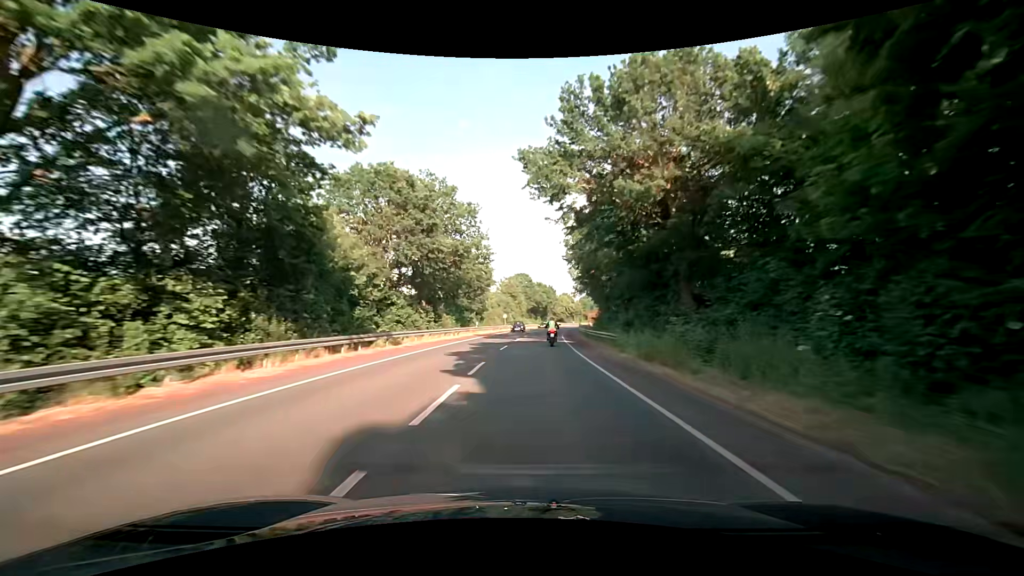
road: secondary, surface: asphalt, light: Day
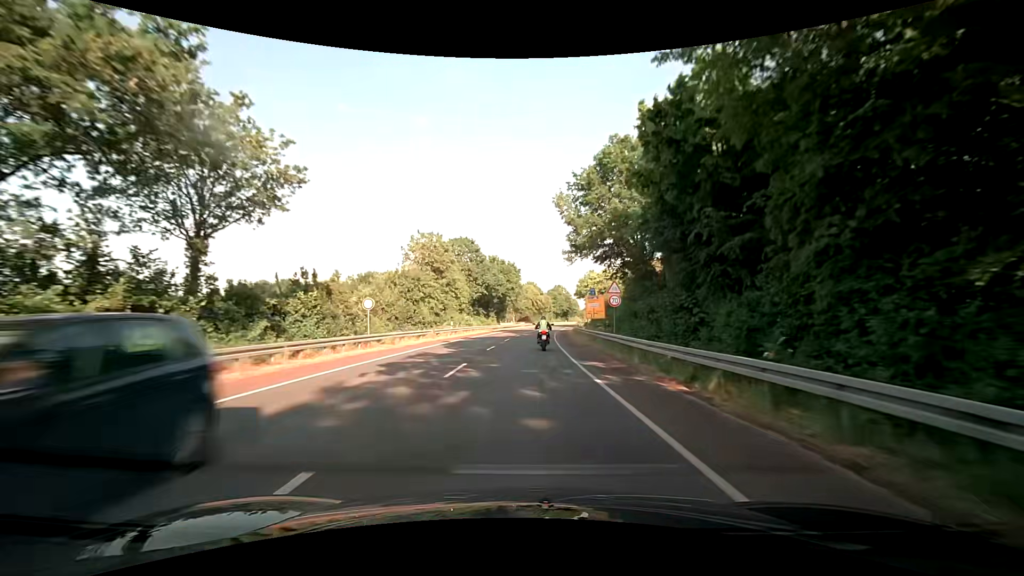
(+2.2, +57.5) m; +4°
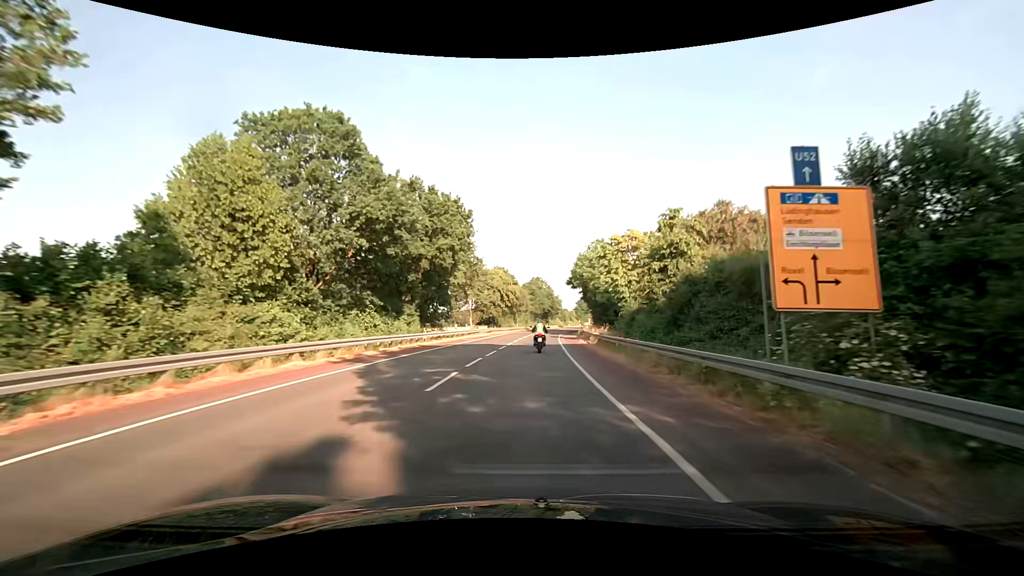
(+1.9, +48.6) m; +4°
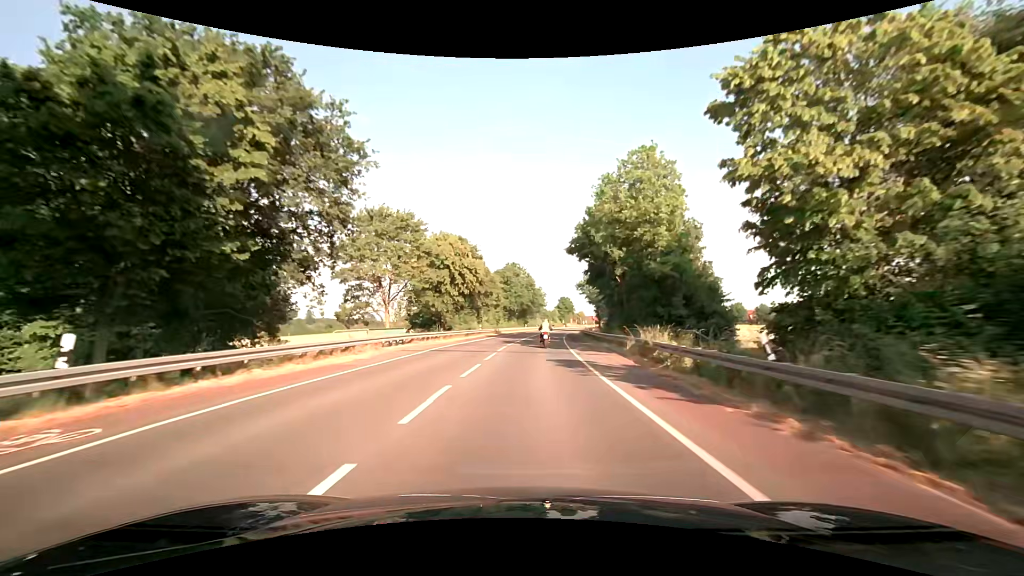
(+1.0, +38.7) m; +3°
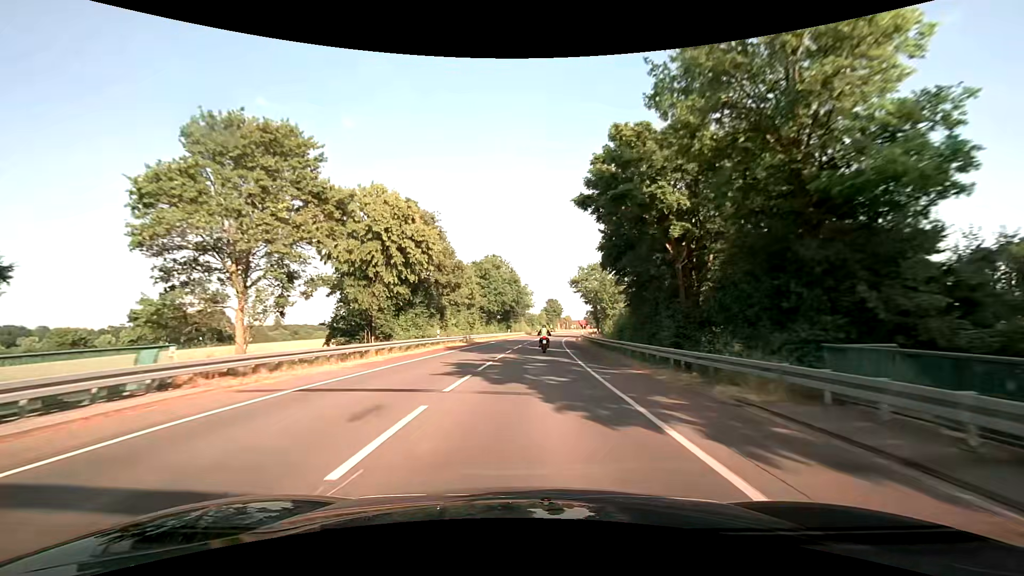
(+0.4, +20.1) m; +2°
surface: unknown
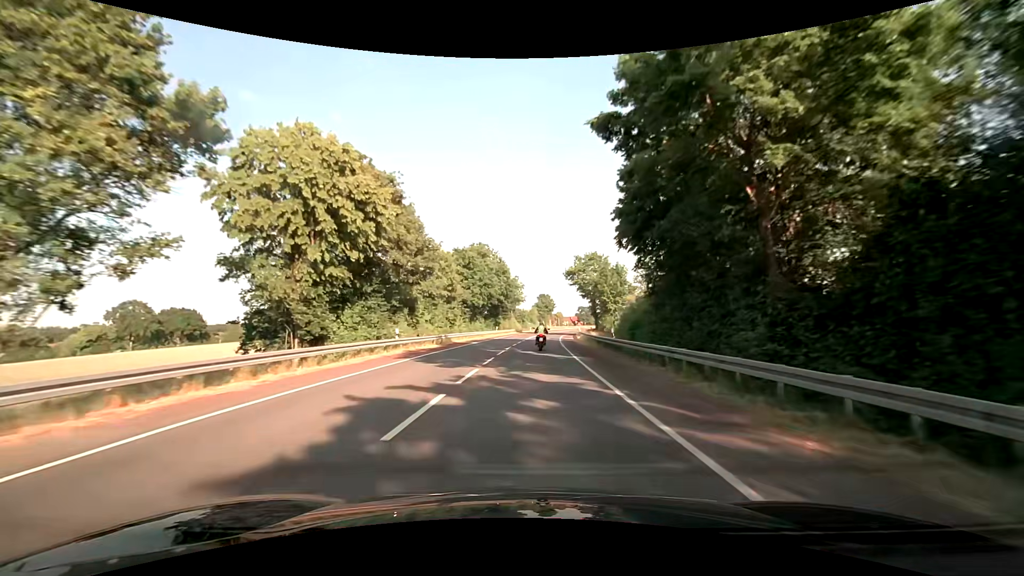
(+0.1, +10.2) m; +1°
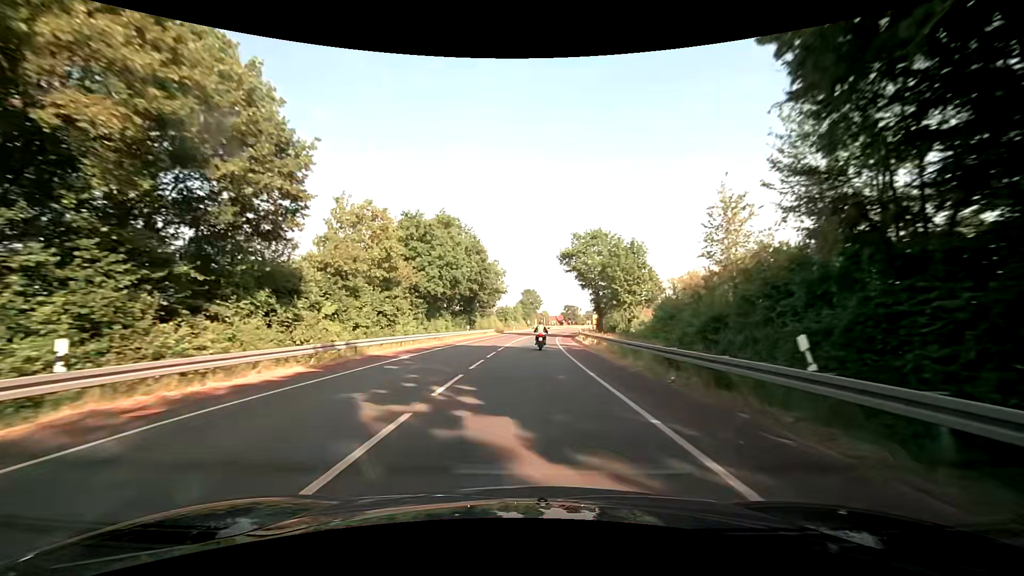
(+0.3, +20.3) m; +2°
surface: asphalt
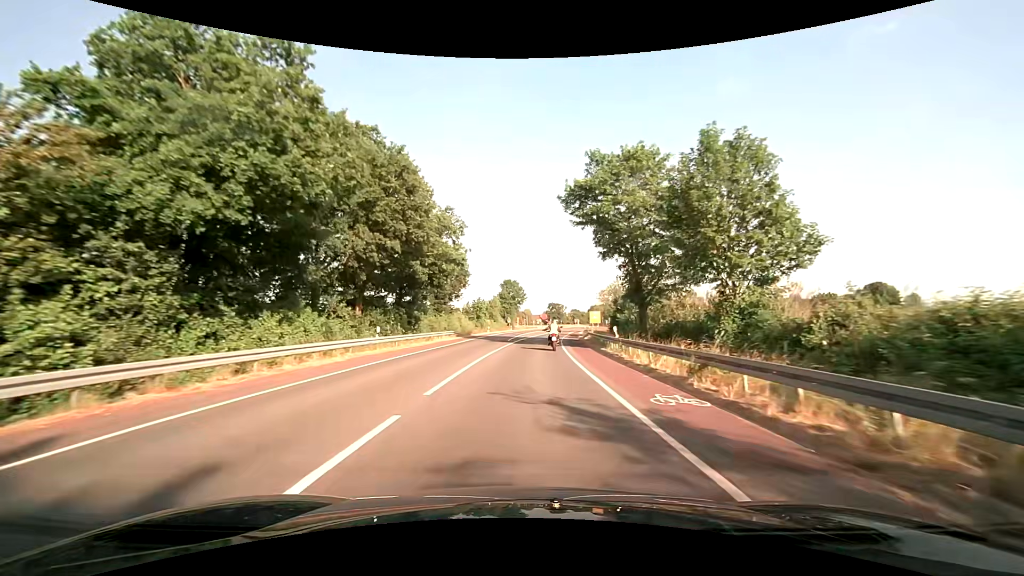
(+0.5, +30.0) m; +2°
(0, +10) (0, +20) (+1, +30) (+1, +40) (+2, +50) (+3, +60) (+4, +70) (+5, +80) (+6, +90) (+8, +100) m
